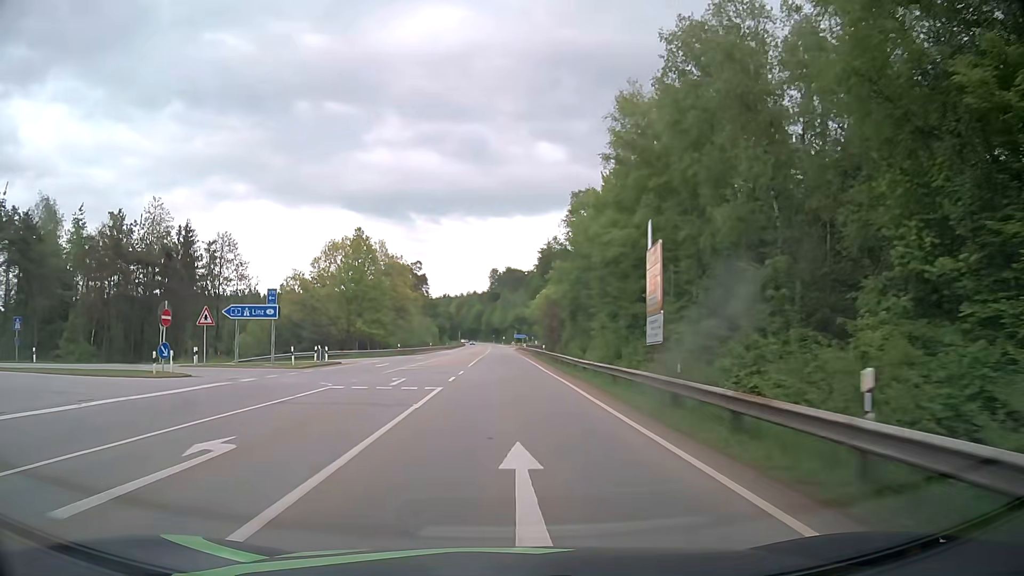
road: secondary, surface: asphalt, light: Day
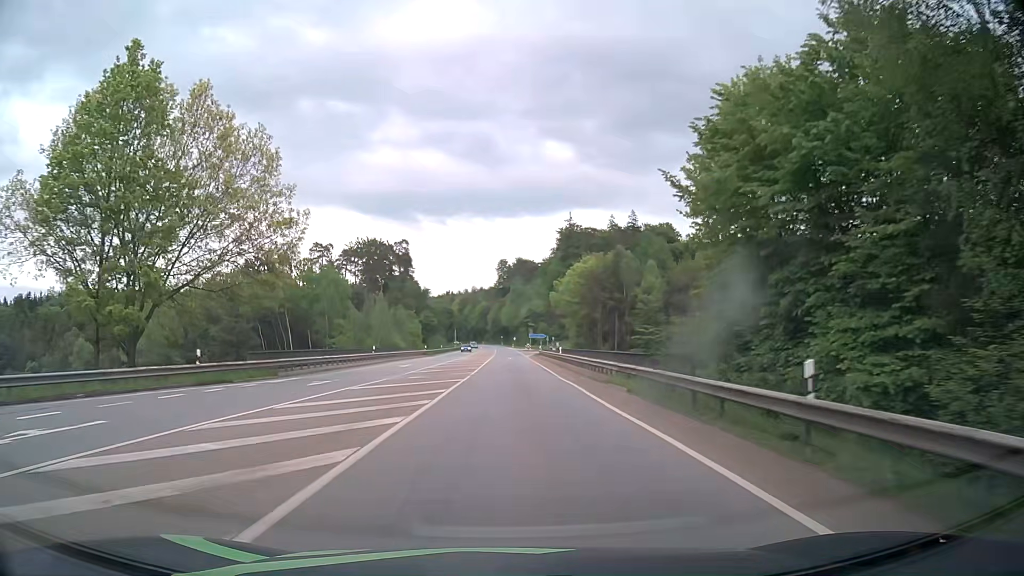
(-0.3, +53.7) m; 0°
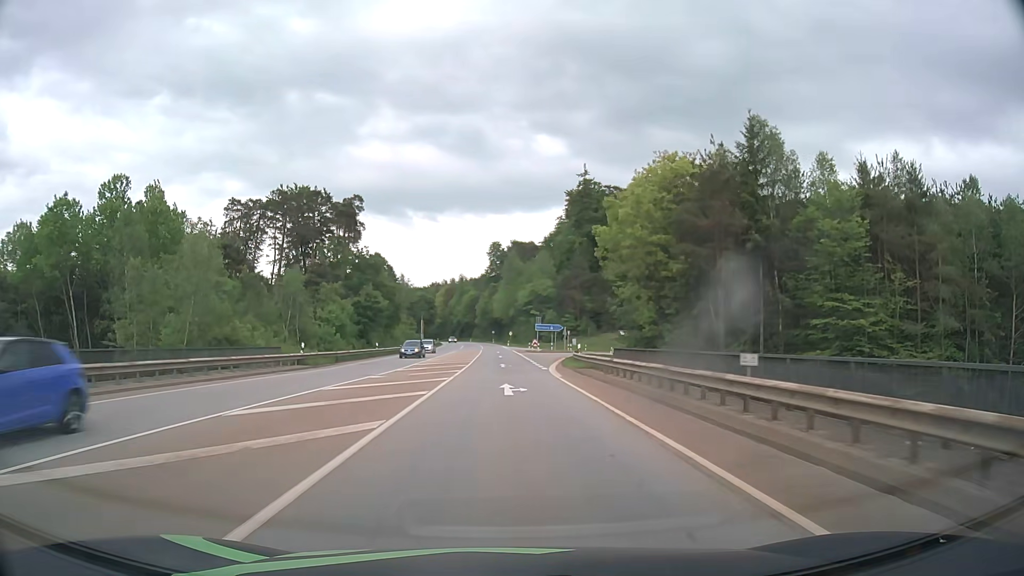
(0.0, +53.2) m; 0°
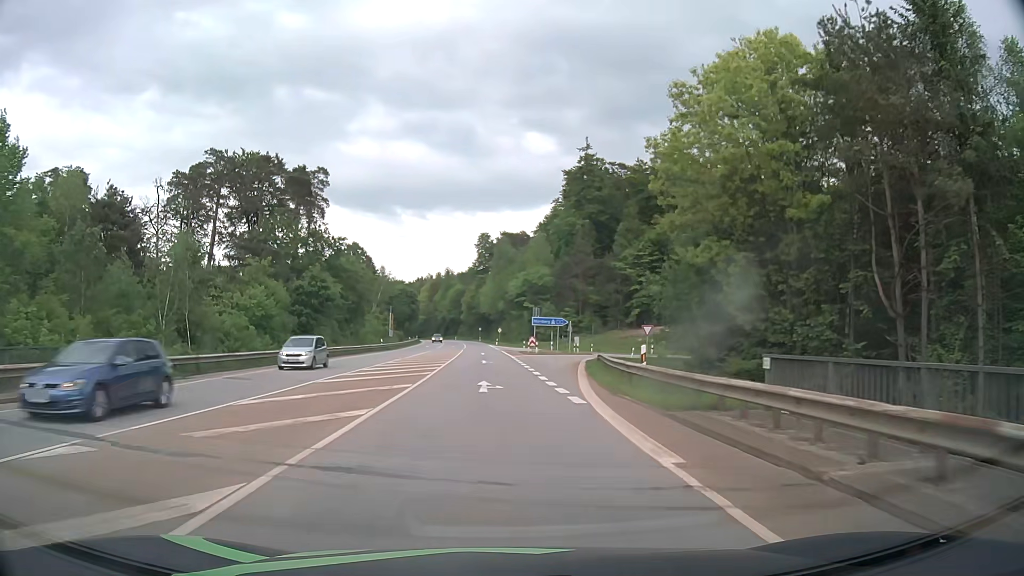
(+0.1, +19.7) m; +1°
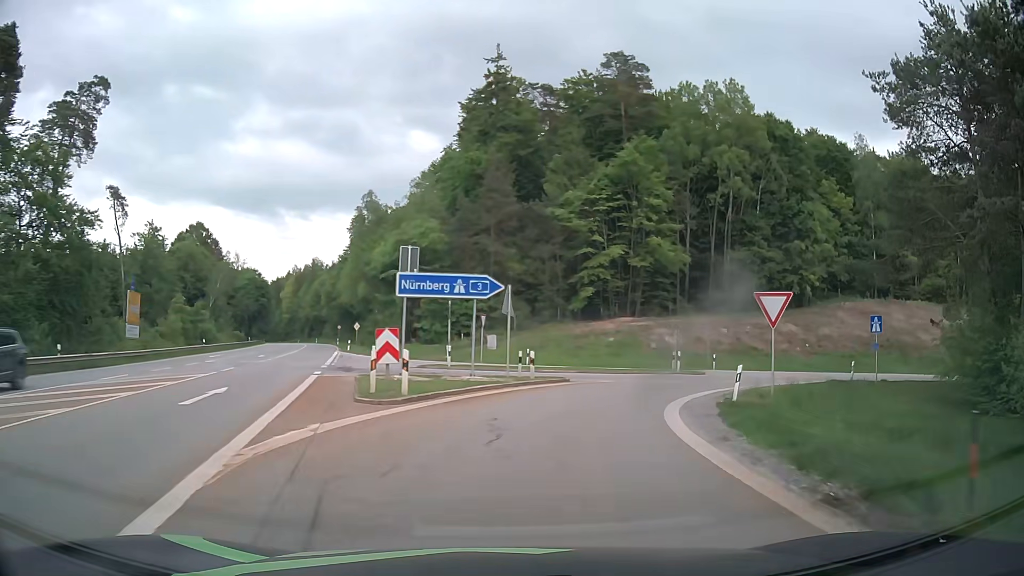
(+2.1, +43.8) m; +9°
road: motorway_link
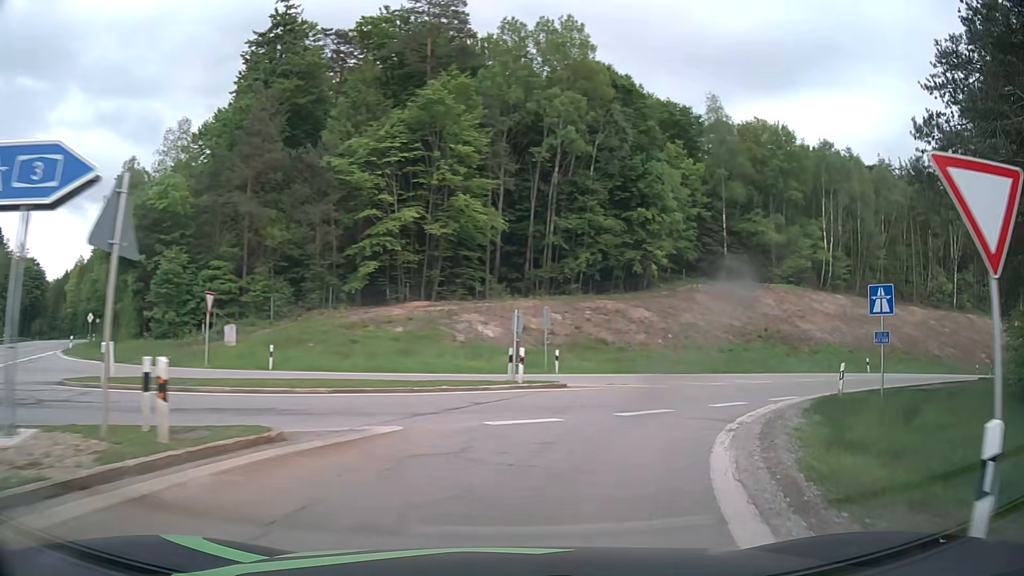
(+2.0, +15.0) m; +17°
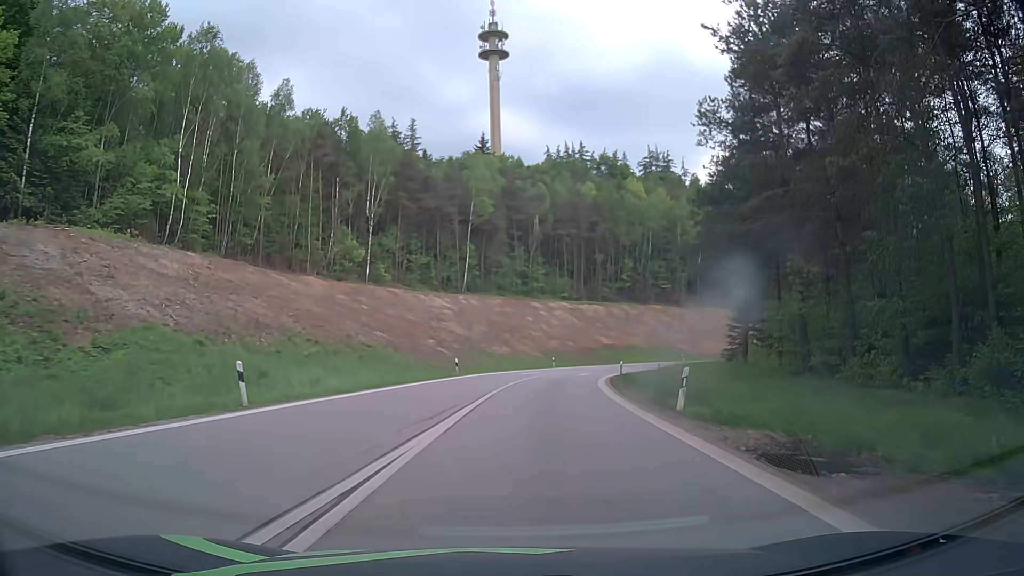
(+14.9, +27.3) m; +55°
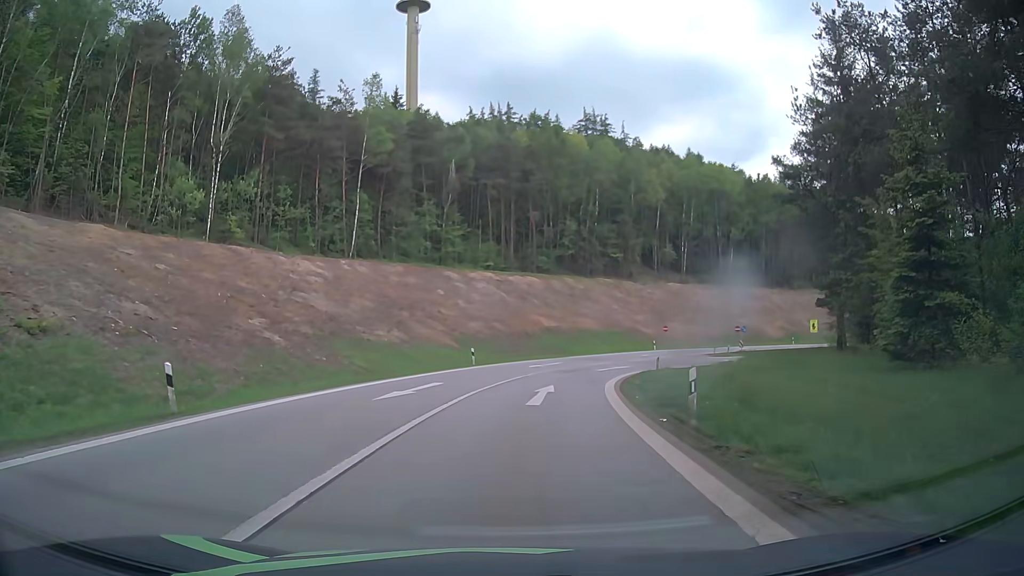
(+2.0, +27.7) m; +7°
(0, +10) (+1, +20) (+3, +30) (+6, +39) (+10, +48) (+17, +56) (+24, +62) (+33, +67) (+43, +69) (+53, +70) m
